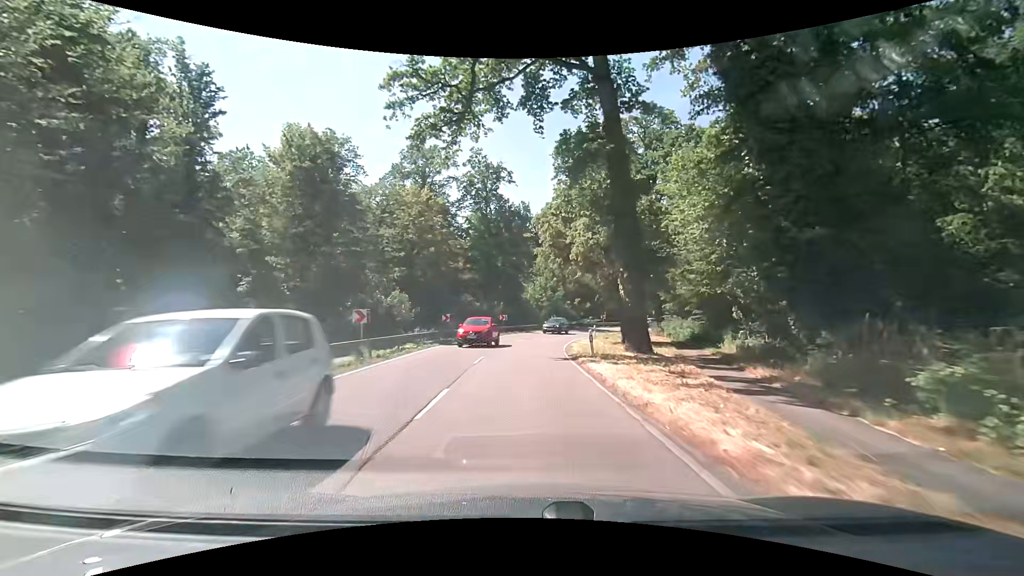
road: secondary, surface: asphalt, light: Day
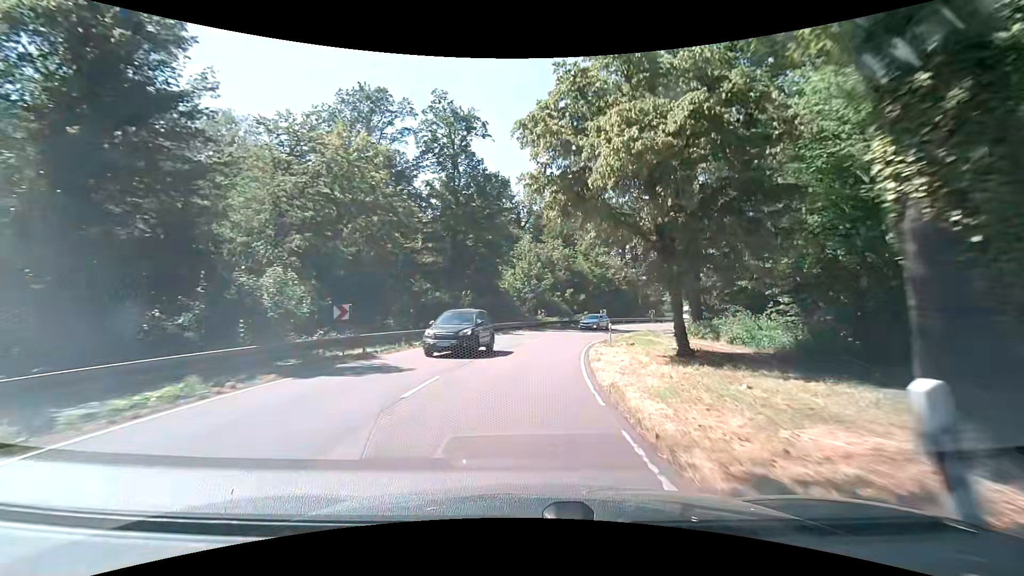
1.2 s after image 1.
(+0.2, +16.6) m; +2°
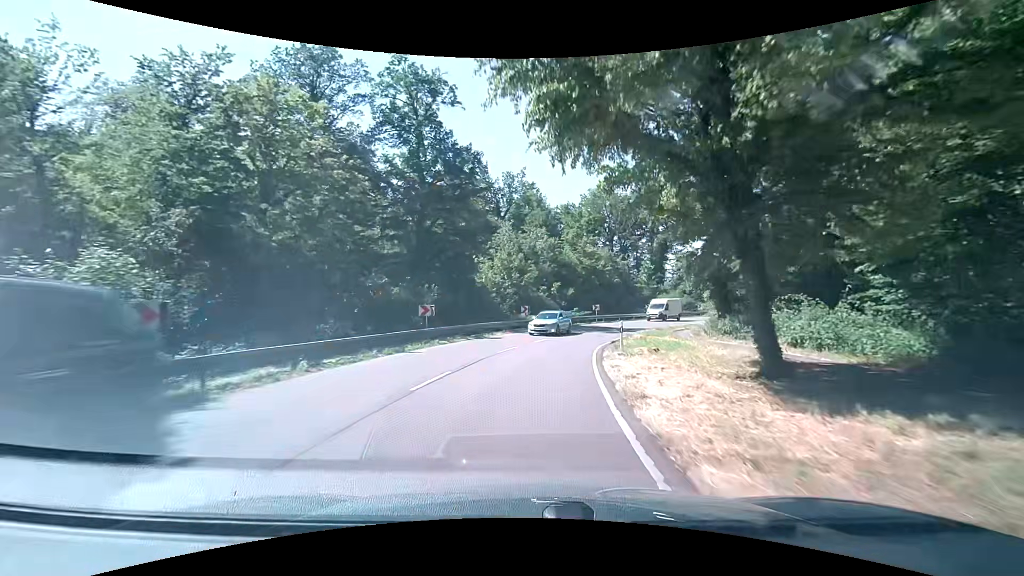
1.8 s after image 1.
(+0.1, +8.2) m; +1°
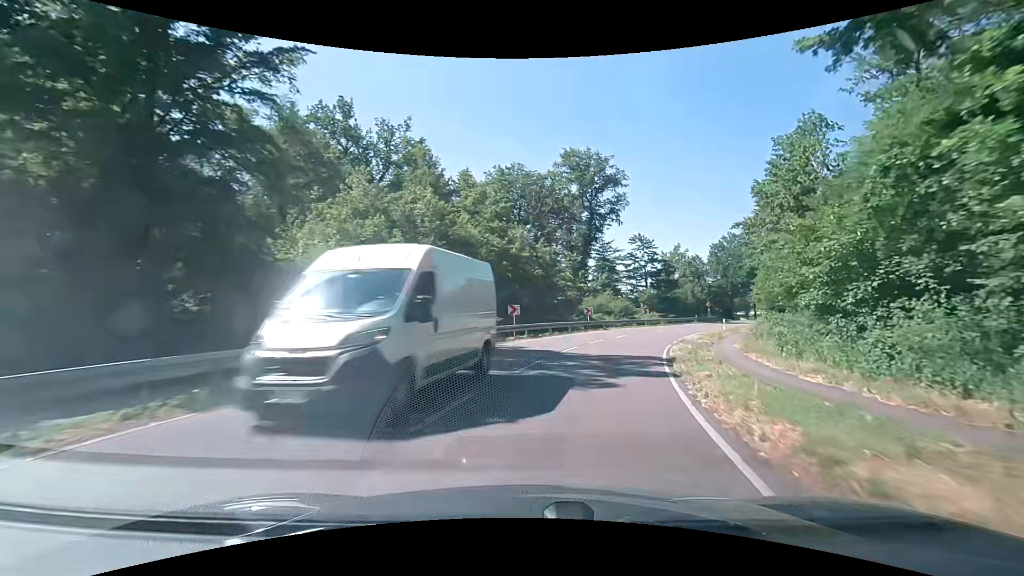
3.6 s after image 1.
(+2.1, +24.0) m; +12°
